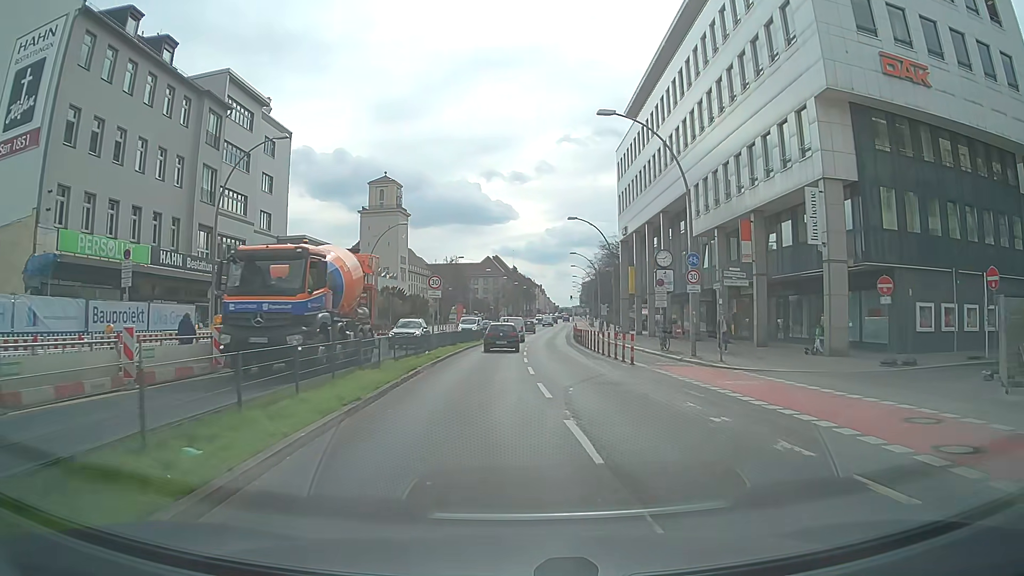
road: primary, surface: asphalt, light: Day
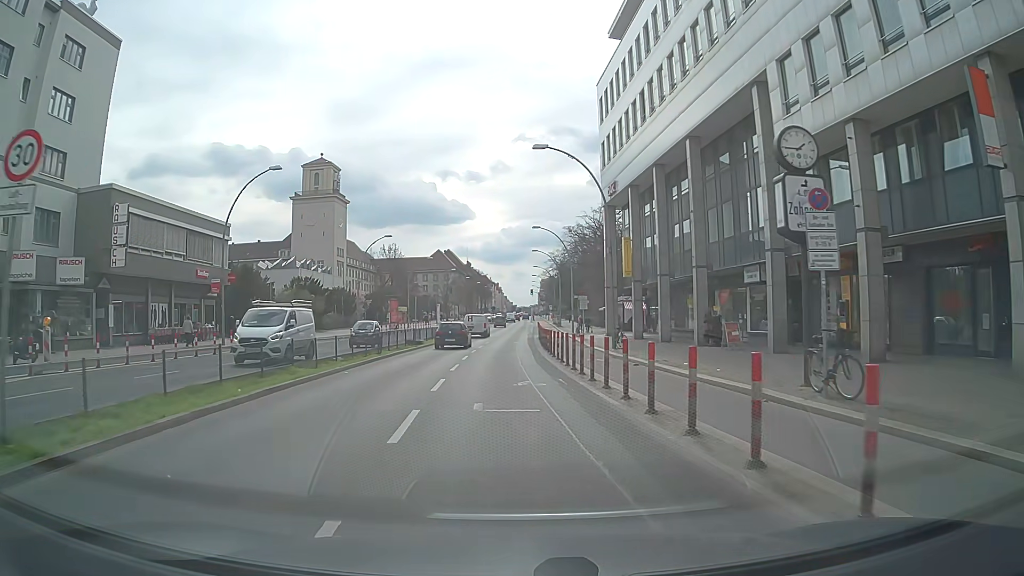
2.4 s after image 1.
(+1.3, +23.1) m; +4°
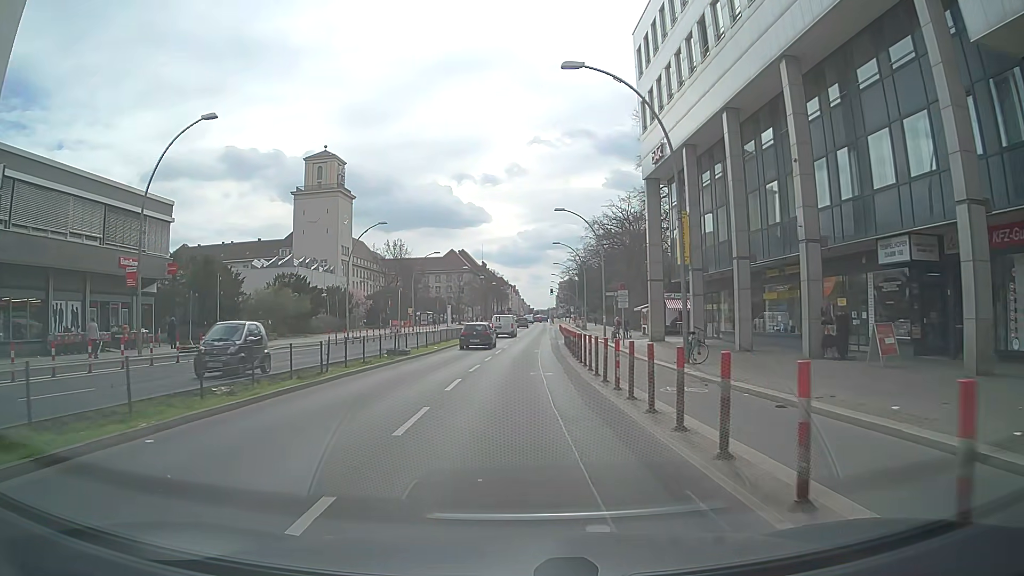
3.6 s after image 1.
(-0.3, +11.4) m; -3°
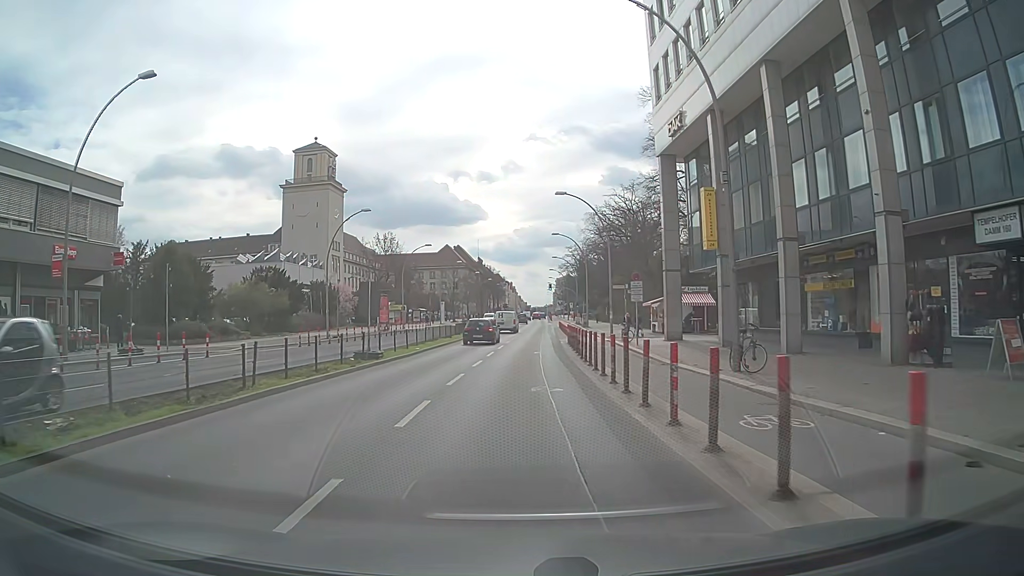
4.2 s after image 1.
(0.0, +5.5) m; +1°
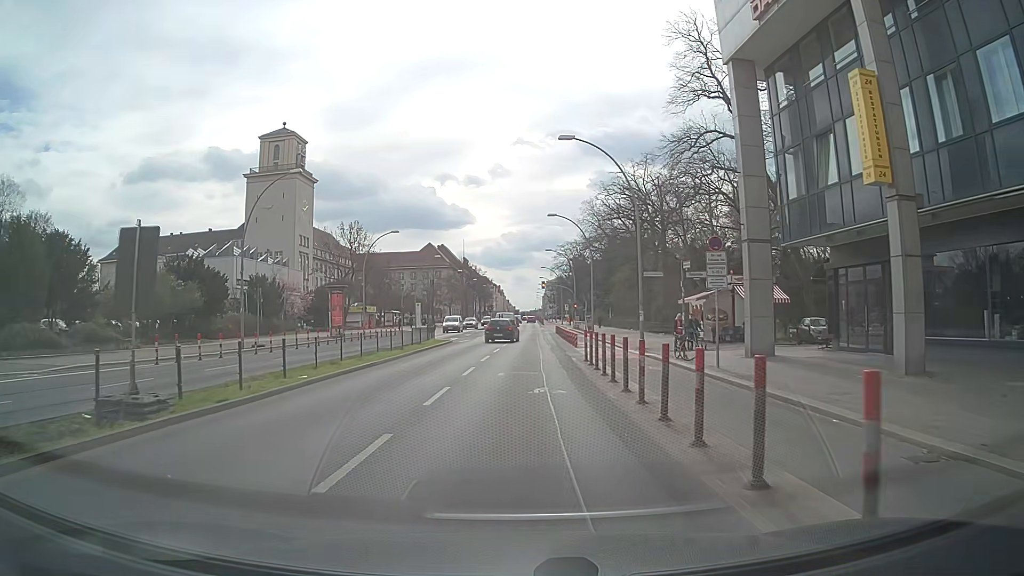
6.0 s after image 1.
(+0.1, +15.4) m; +1°
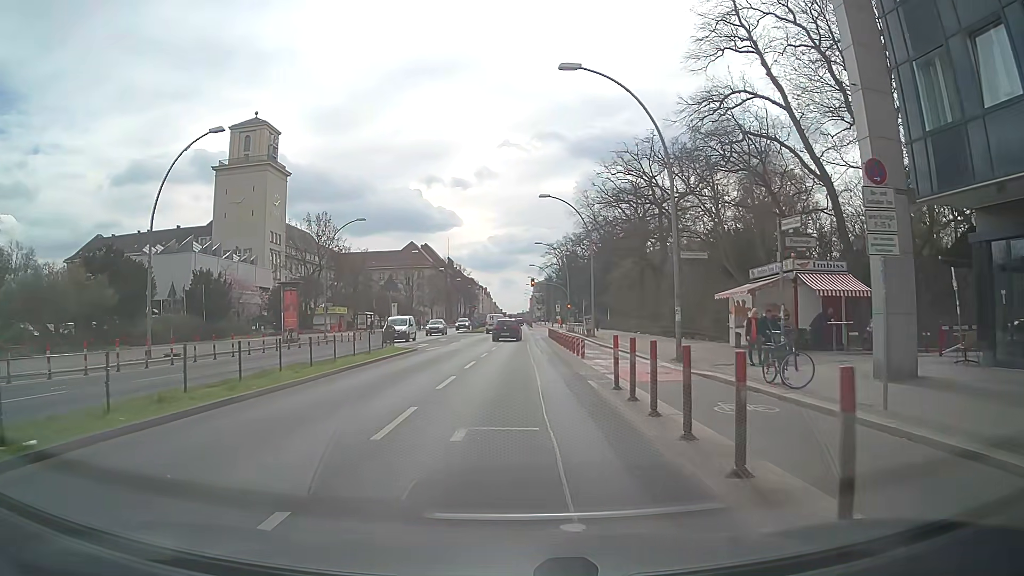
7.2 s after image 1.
(+0.1, +9.6) m; +2°
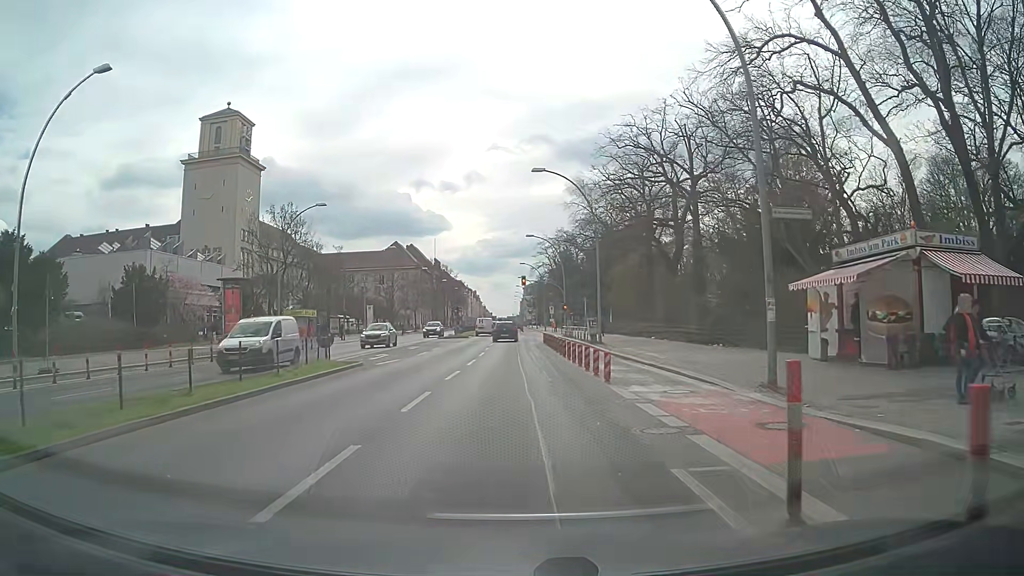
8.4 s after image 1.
(-0.1, +9.3) m; 0°
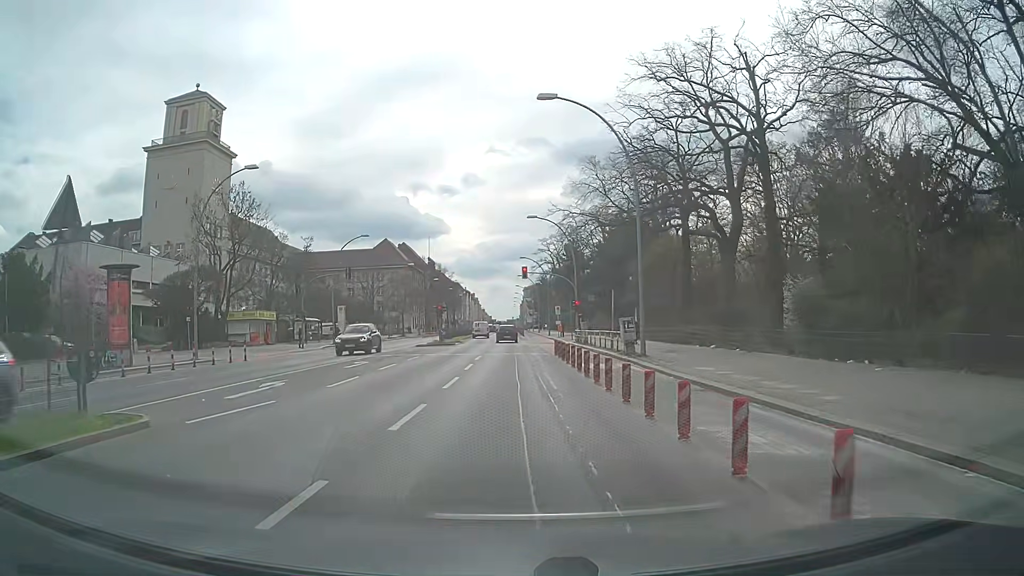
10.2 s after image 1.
(+0.2, +13.6) m; +1°
(0, +10) (0, +20) (0, +30) (0, +40) (0, +50) (0, +60) (0, +70) (0, +80) (-1, +90) (-1, +100) m
